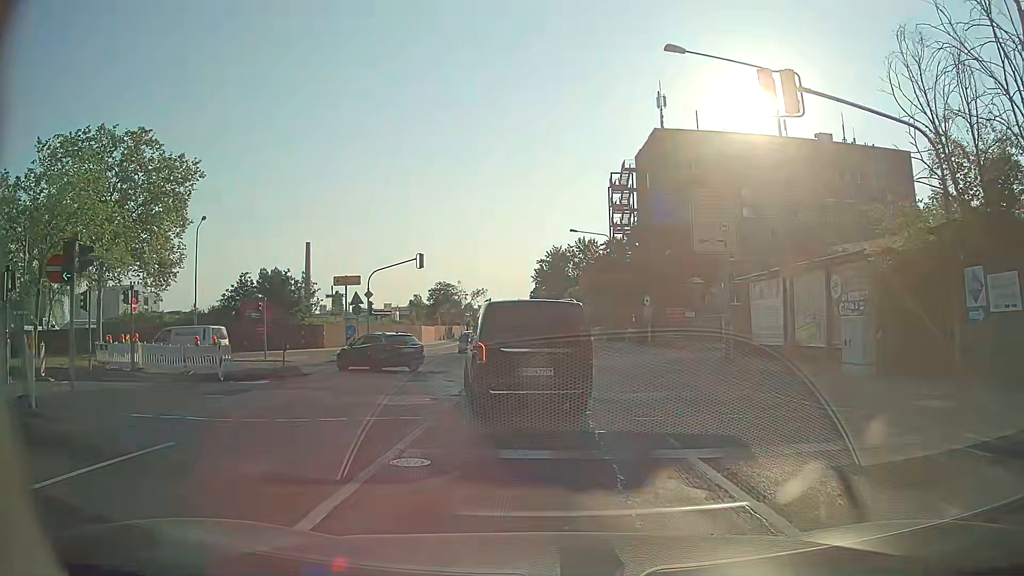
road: secondary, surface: asphalt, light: Day
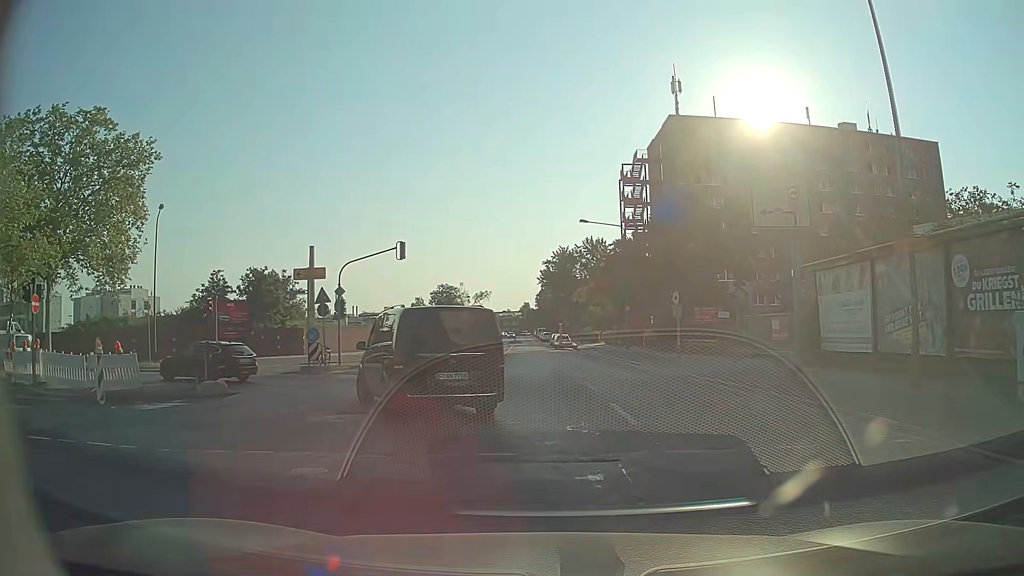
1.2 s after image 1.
(0.0, +6.9) m; 0°
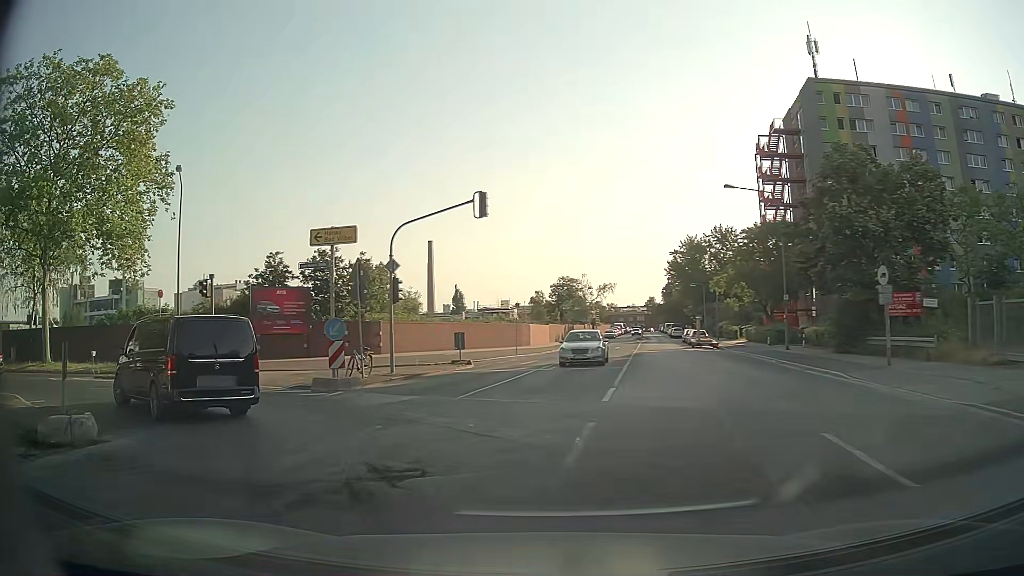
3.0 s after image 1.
(-0.6, +10.7) m; -10°
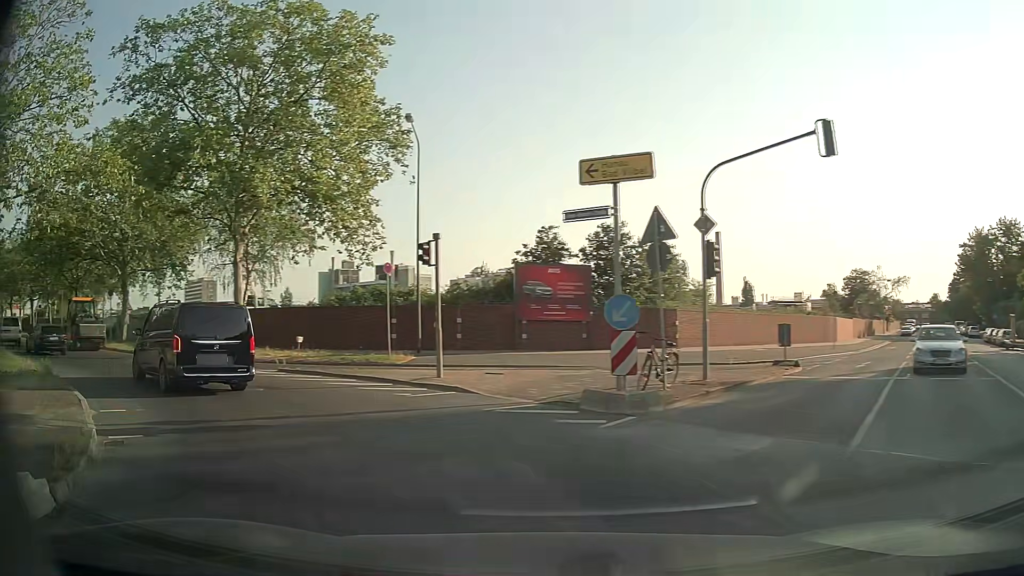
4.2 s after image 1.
(-1.4, +7.0) m; -24°
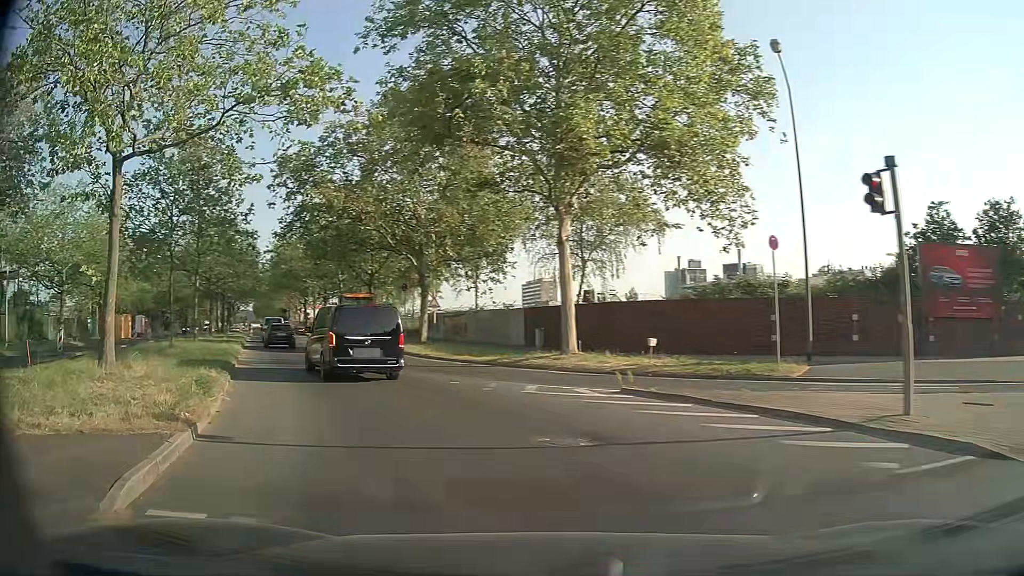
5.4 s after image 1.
(-1.9, +7.2) m; -29°
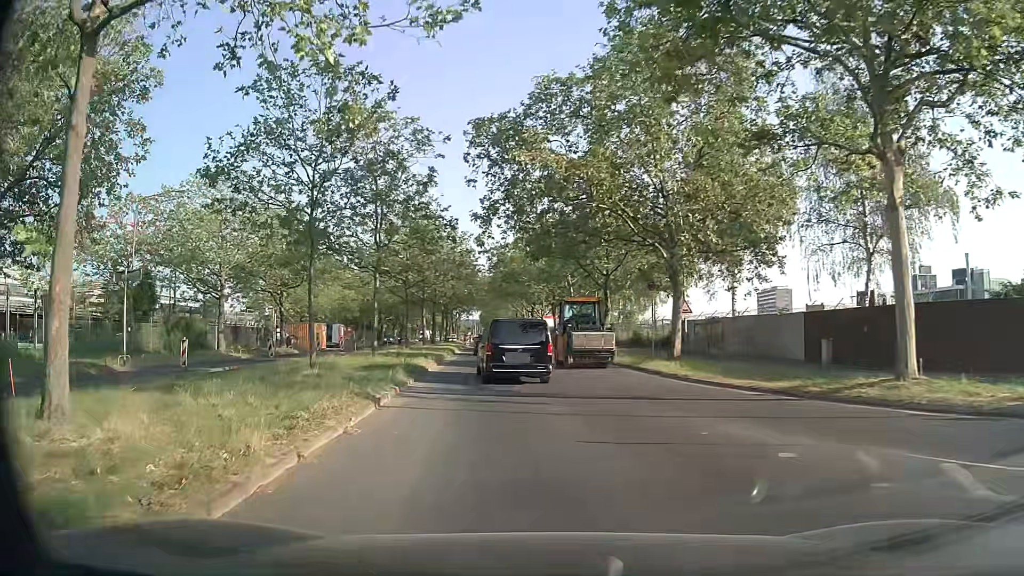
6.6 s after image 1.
(-1.7, +8.3) m; -21°
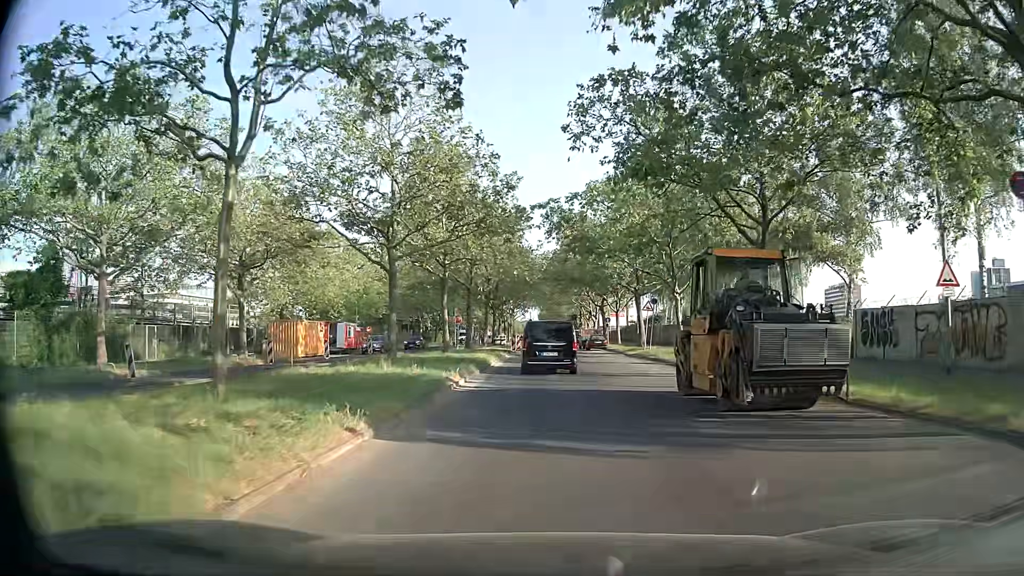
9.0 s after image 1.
(-1.7, +20.2) m; -6°
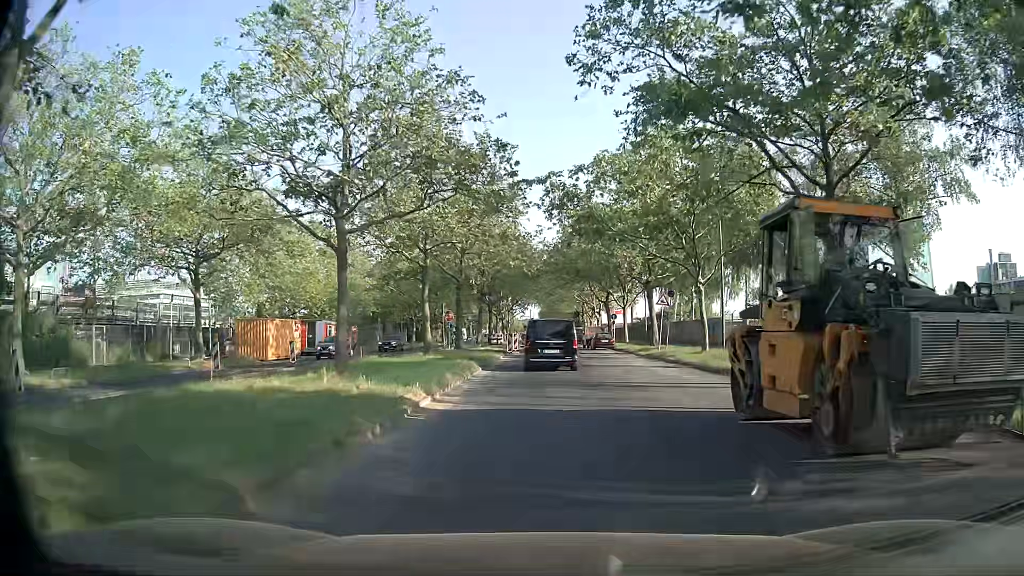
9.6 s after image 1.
(+0.1, +5.7) m; 0°
(0, +10) (0, +20) (0, +30) (+1, +40) (+1, +50) (+1, +60) (+1, +70) (+1, +80) (+1, +90) (+1, +100) m
